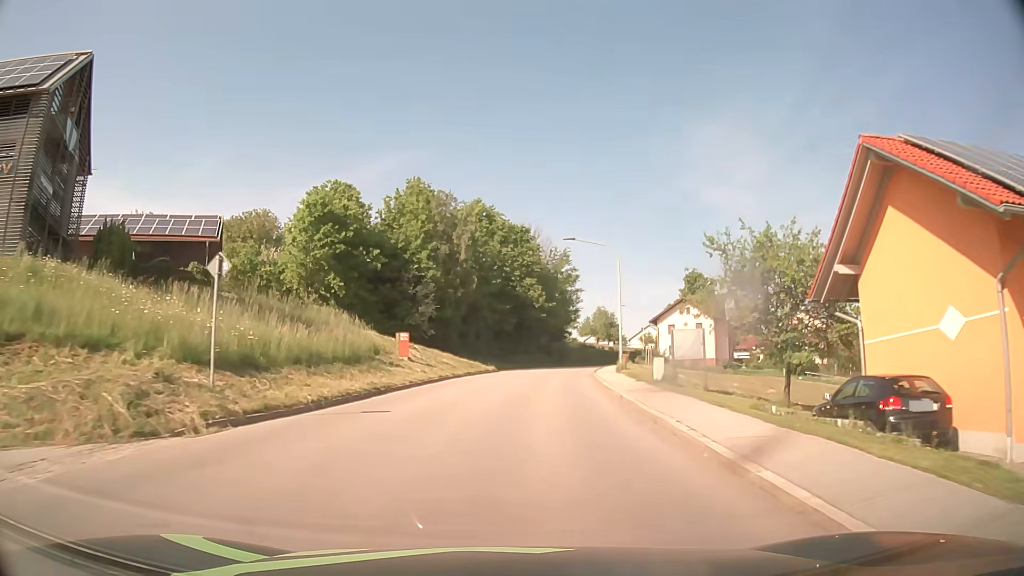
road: tertiary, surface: asphalt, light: Day
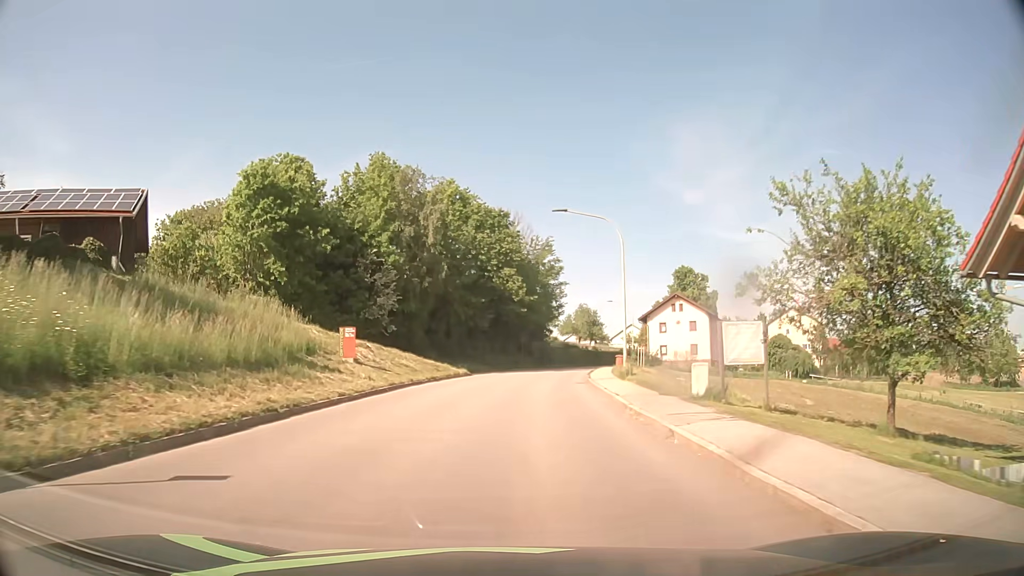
(+0.2, +7.6) m; +3°
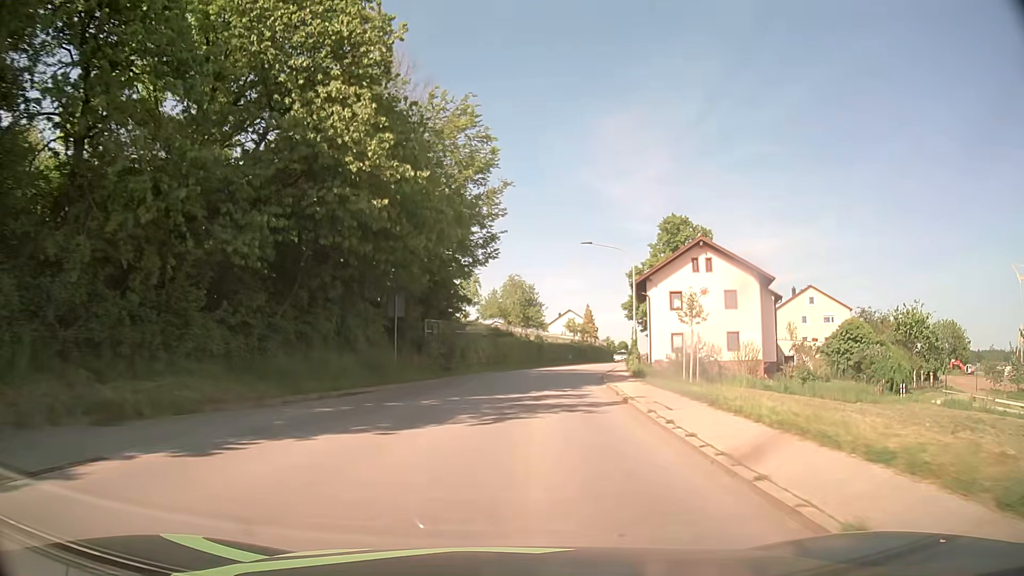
(+2.2, +38.3) m; +7°
(0, +10) (+1, +20) (+2, +30) (+4, +40) (+6, +50) (+8, +59) (+11, +69) (+13, +79) (+16, +88) (+20, +98) m
